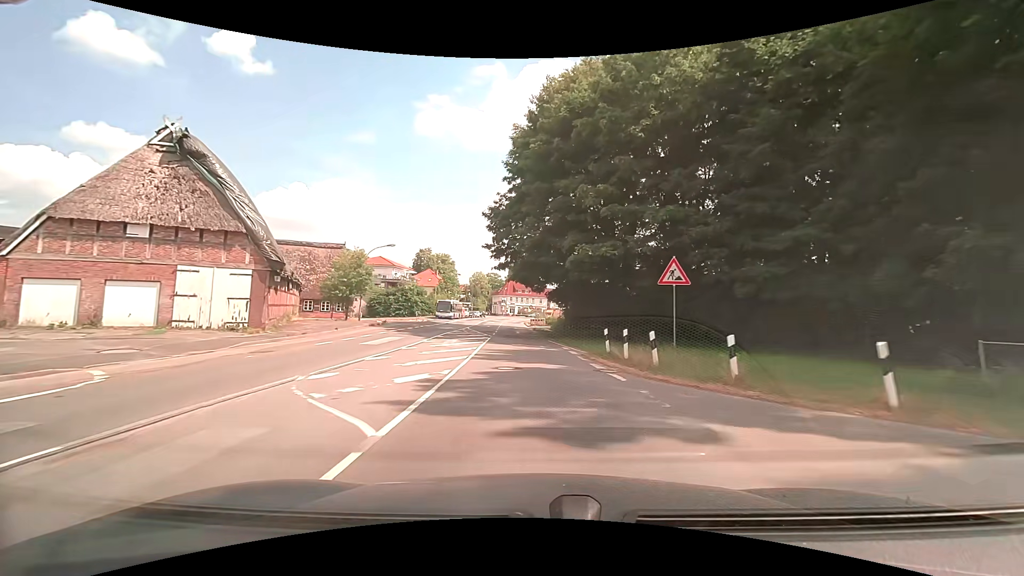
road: secondary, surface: asphalt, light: Day
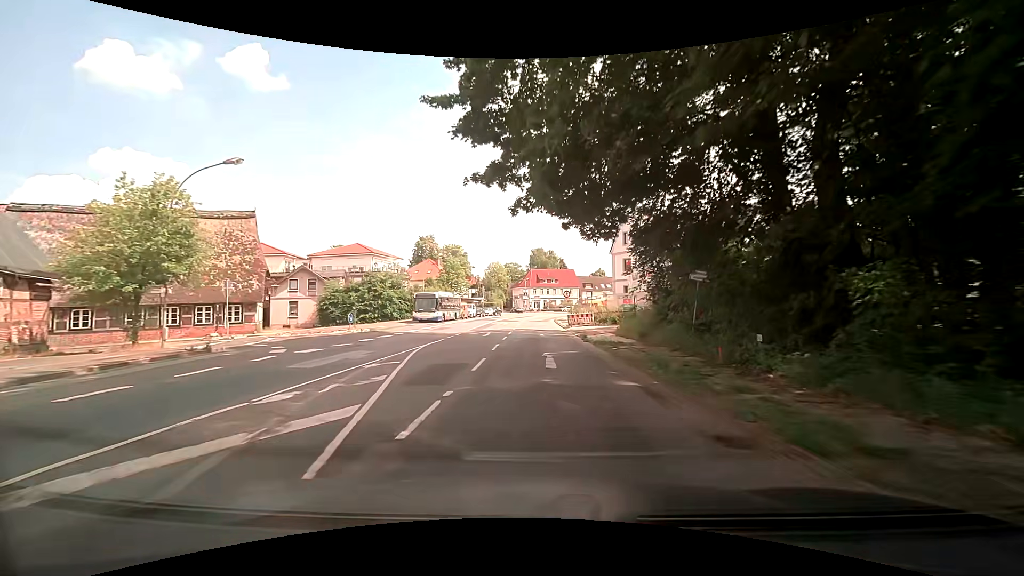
(-1.0, +29.8) m; -3°
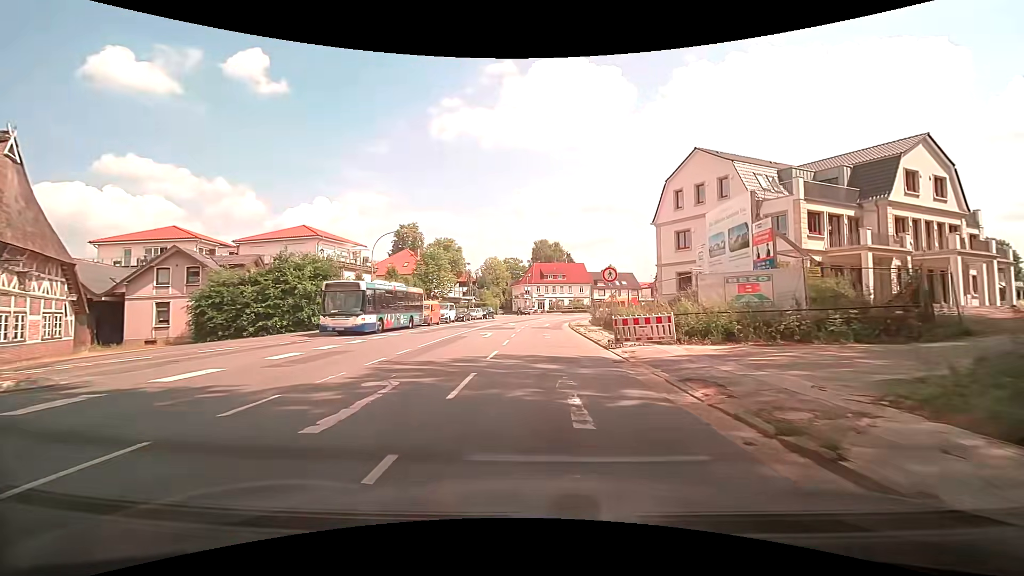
(-0.2, +21.8) m; 0°
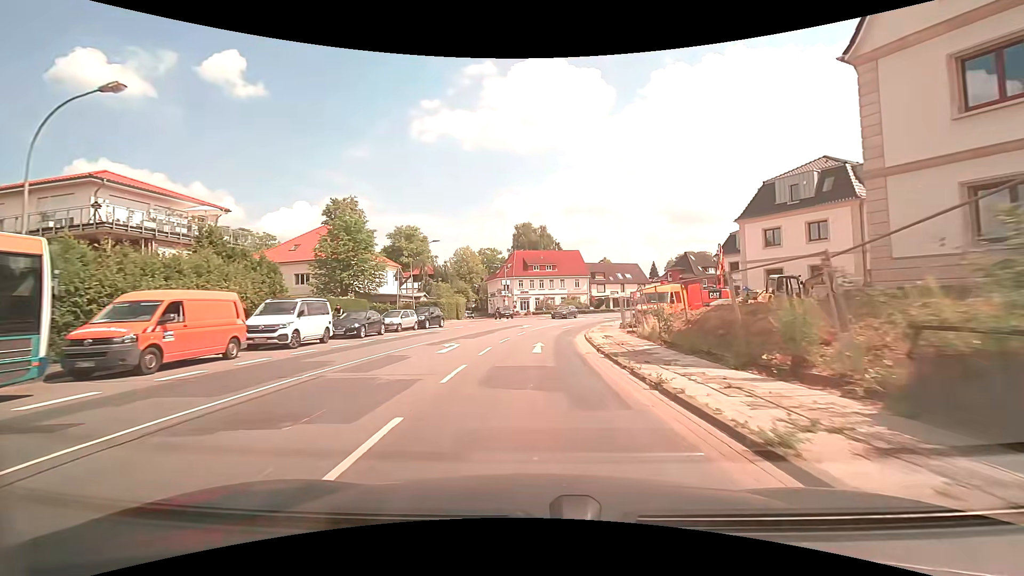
(+0.4, +28.6) m; +2°
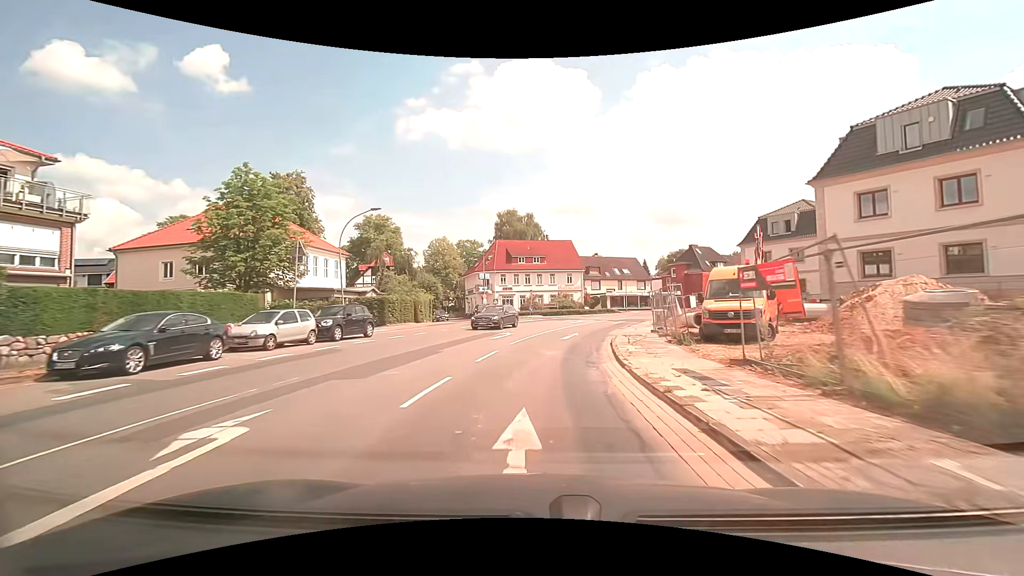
(+0.1, +14.1) m; +1°
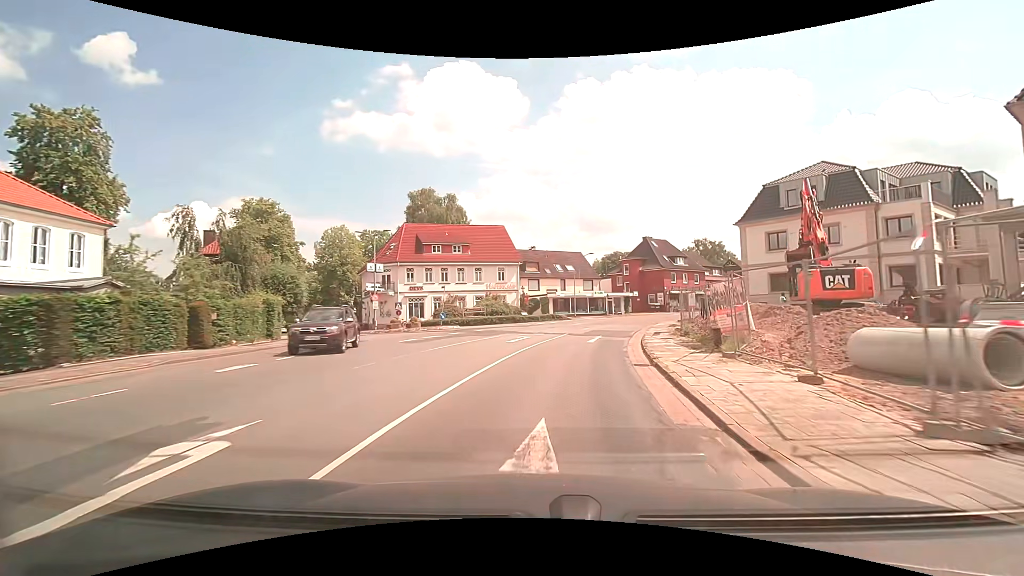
(+1.2, +20.2) m; +9°
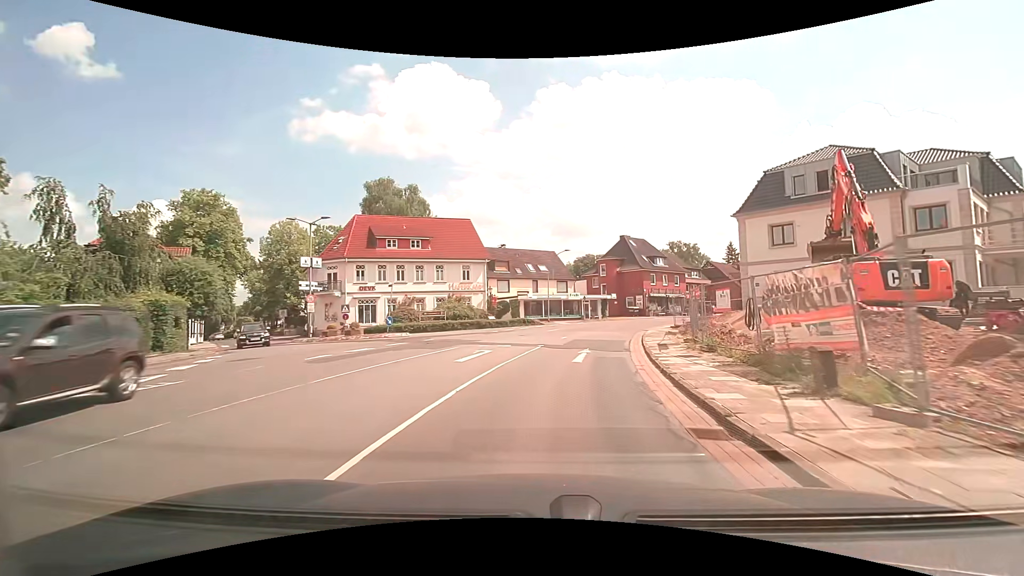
(+0.1, +6.6) m; +3°
